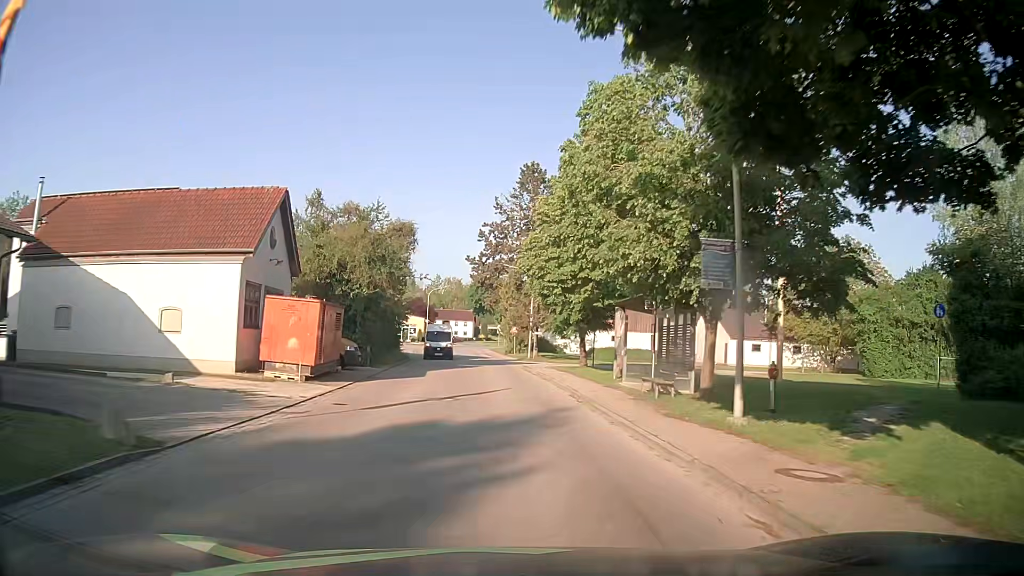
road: tertiary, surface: asphalt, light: Day
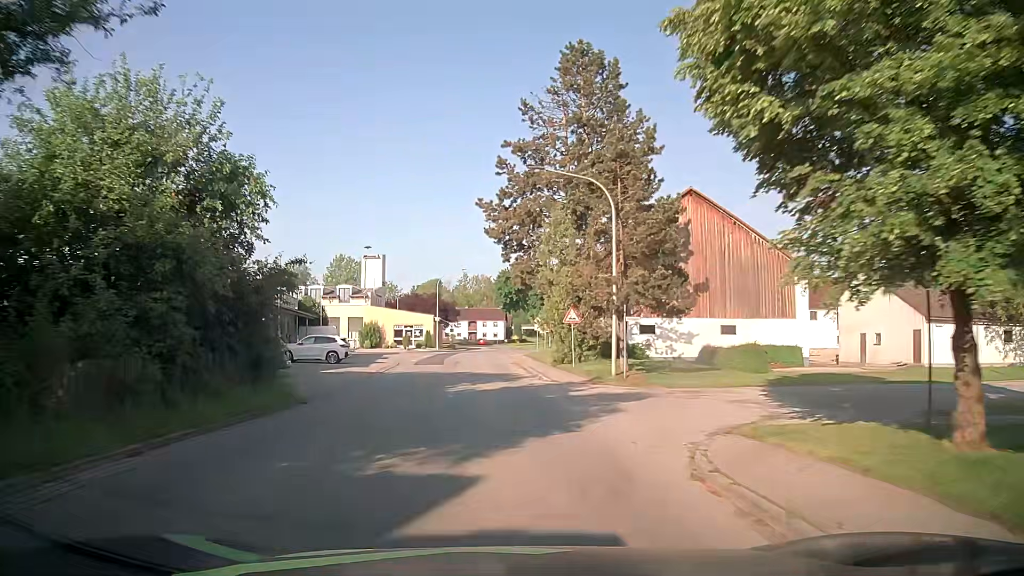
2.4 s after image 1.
(-0.3, +29.7) m; -3°
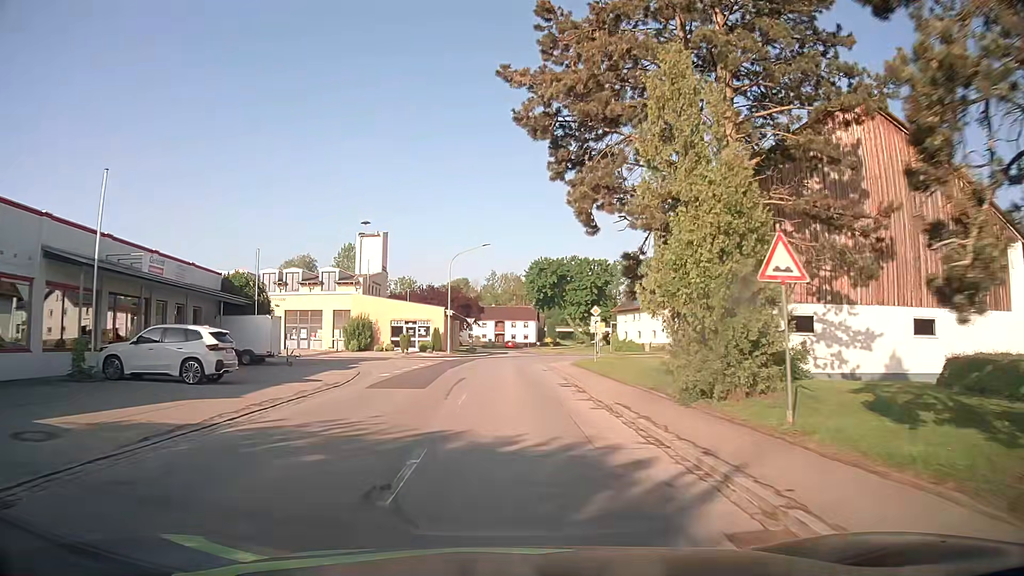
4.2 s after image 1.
(-0.4, +20.8) m; -2°
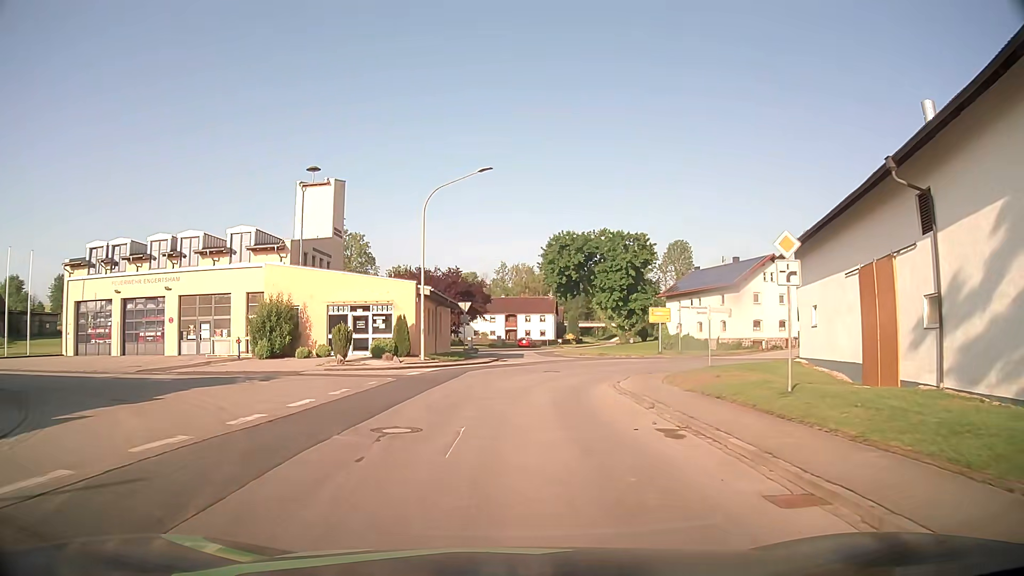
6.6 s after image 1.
(-0.5, +24.6) m; -1°
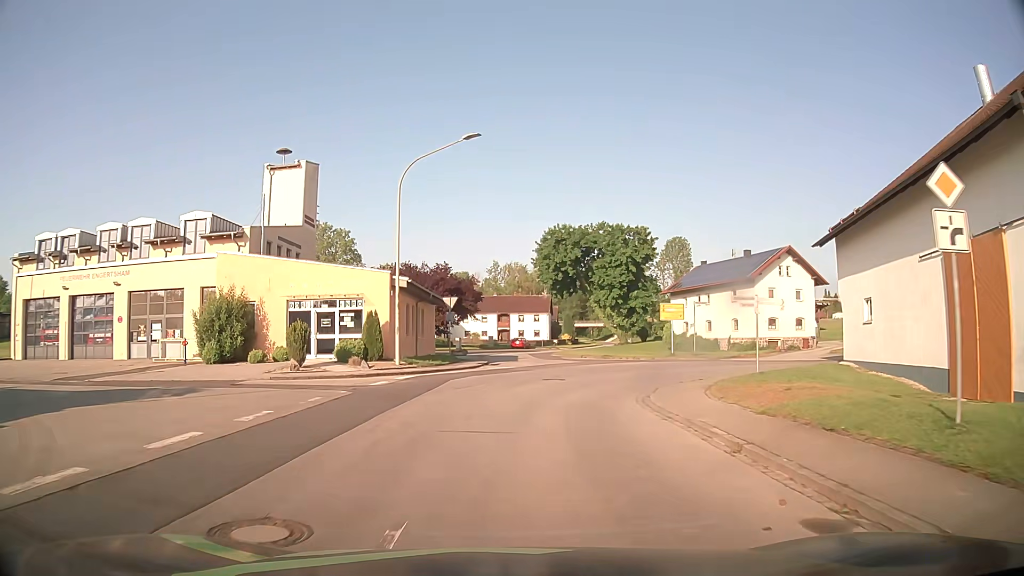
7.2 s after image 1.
(0.0, +5.5) m; 0°
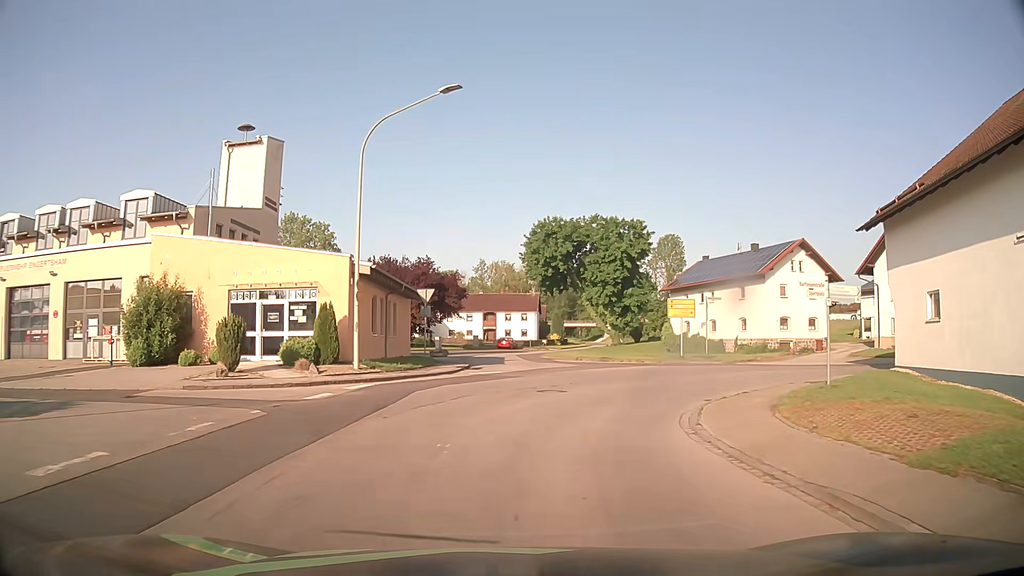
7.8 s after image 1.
(+0.1, +5.3) m; +2°
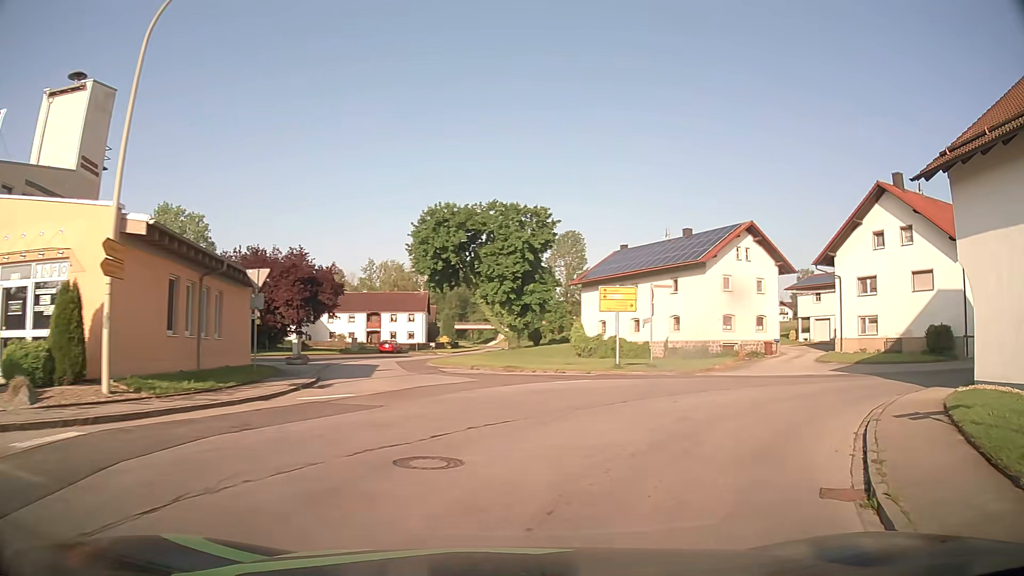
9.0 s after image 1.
(+0.4, +9.9) m; +8°
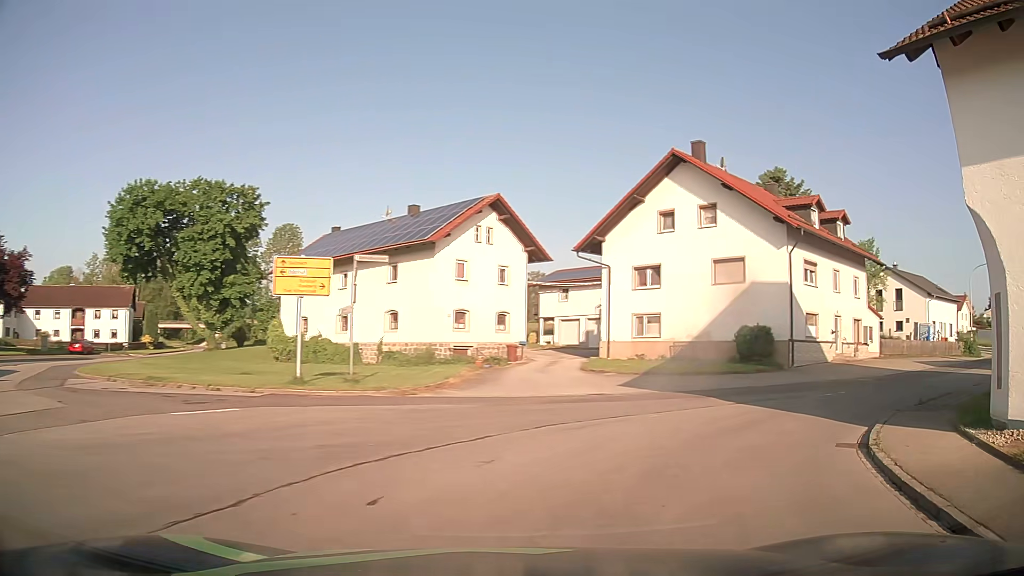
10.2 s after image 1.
(+1.8, +9.4) m; +23°
(+2, +10) (+9, +17) (+17, +23) (+25, +28) (+33, +34) (+42, +40) (+50, +46) (+58, +52) (+66, +58) (+75, +63) m
